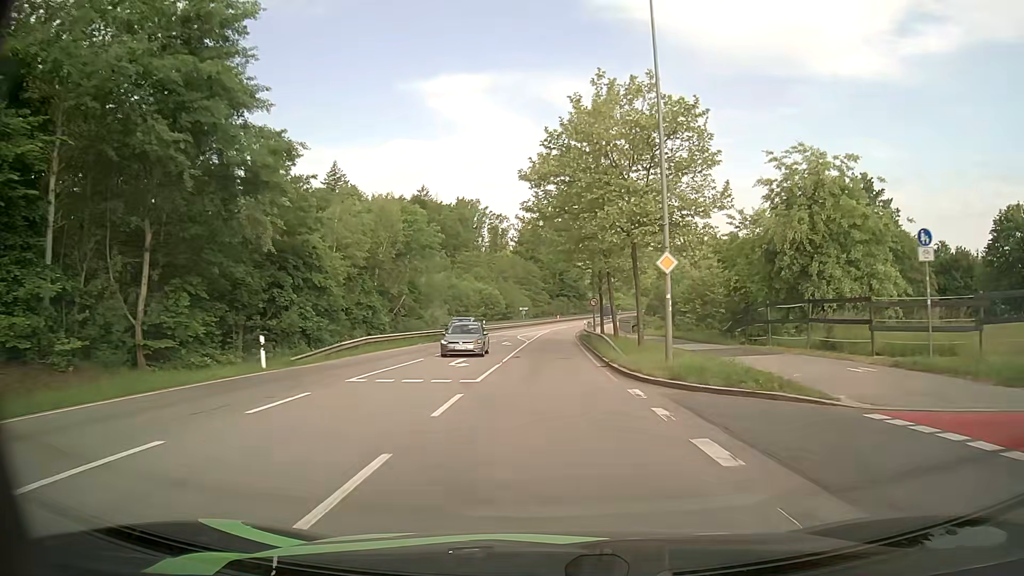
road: secondary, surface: asphalt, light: Day
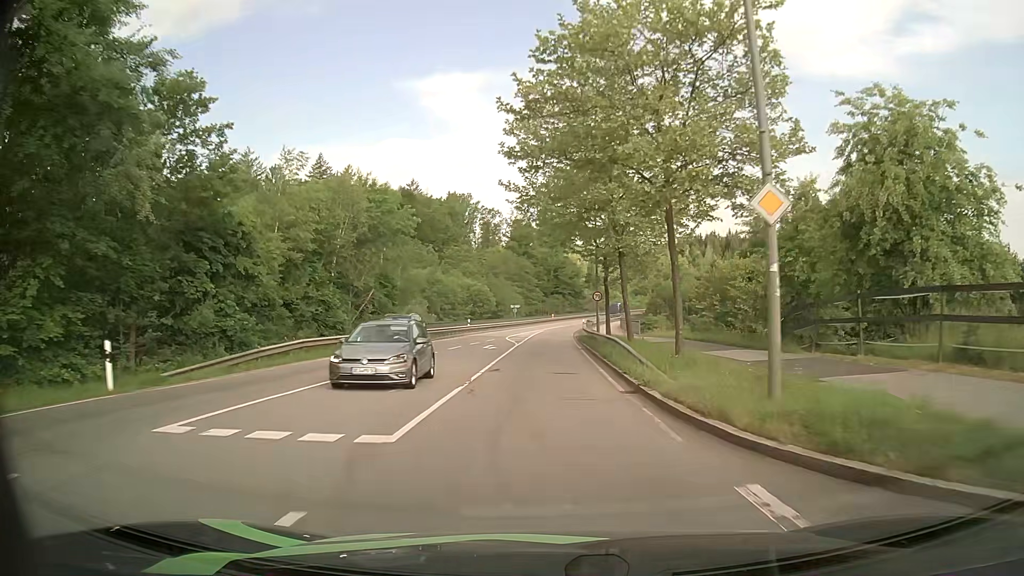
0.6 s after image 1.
(+0.1, +8.4) m; +1°
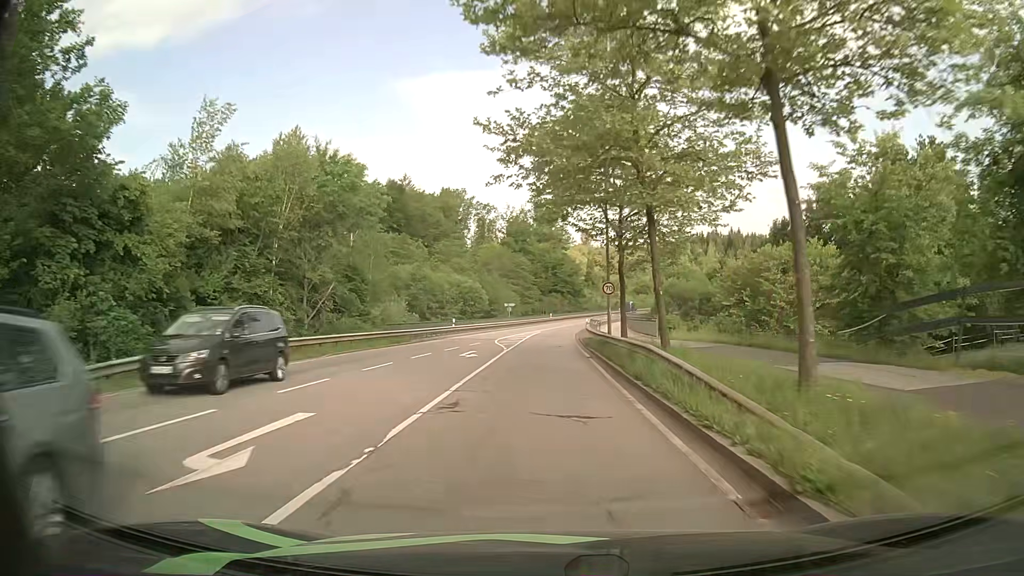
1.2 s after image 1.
(0.0, +8.5) m; 0°
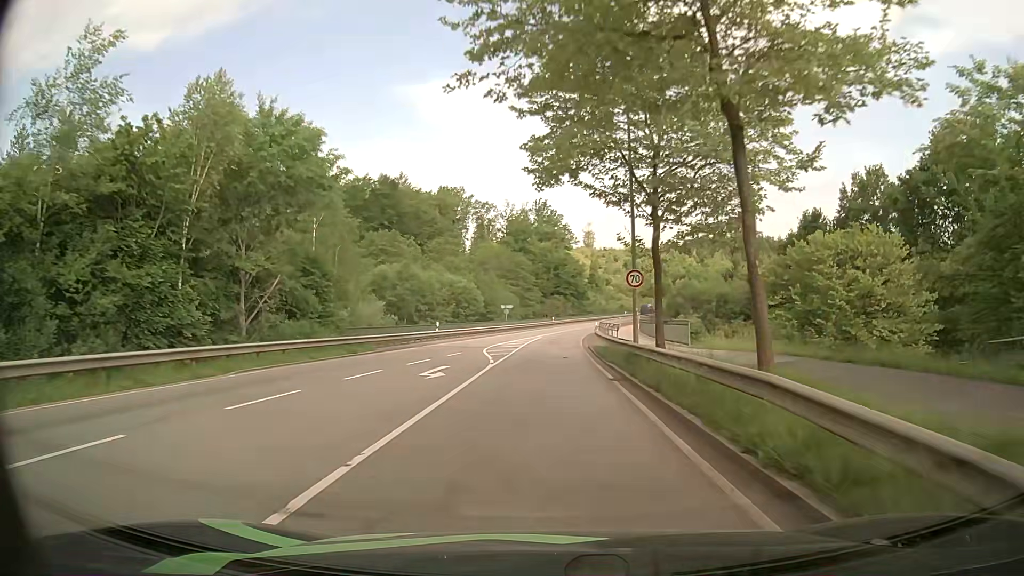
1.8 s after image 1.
(0.0, +8.6) m; -1°
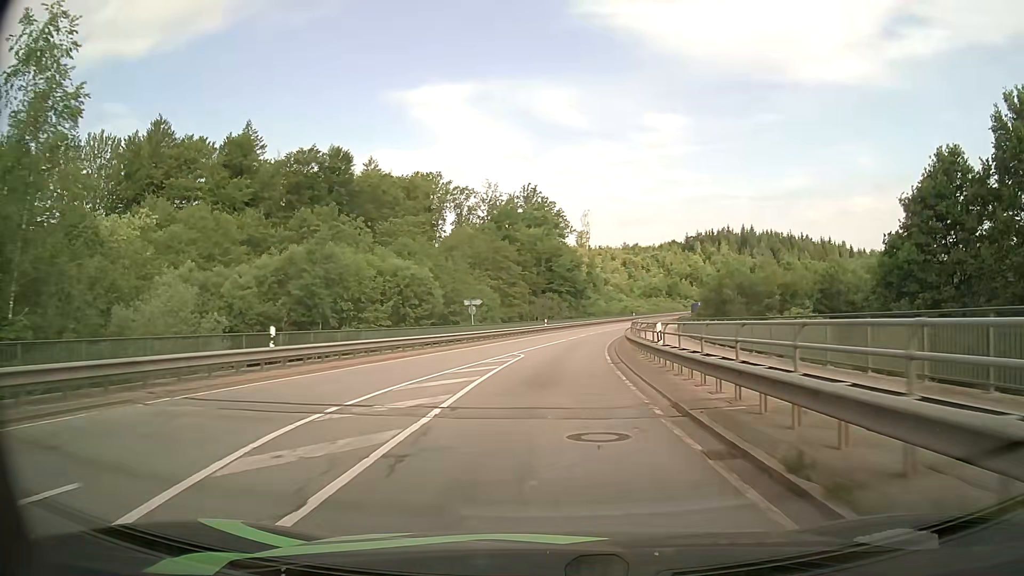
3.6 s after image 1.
(+0.2, +26.4) m; +1°
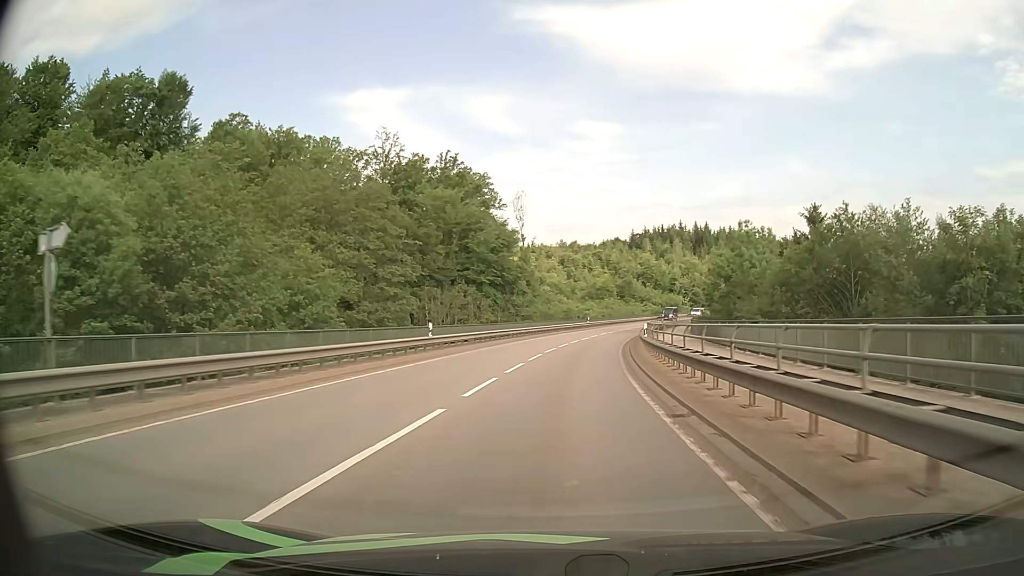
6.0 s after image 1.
(+1.5, +36.7) m; +6°
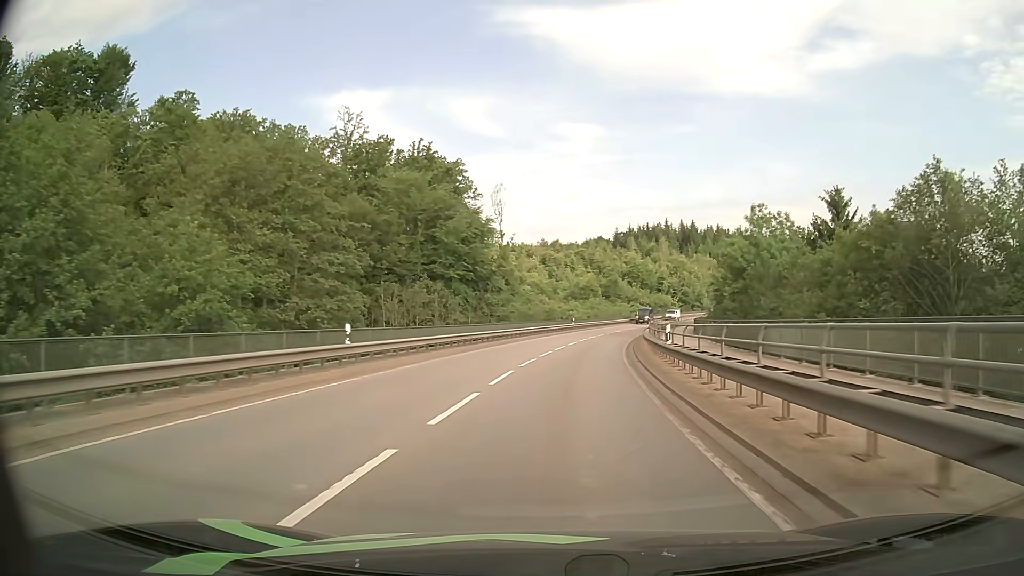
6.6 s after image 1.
(+0.1, +9.5) m; +2°
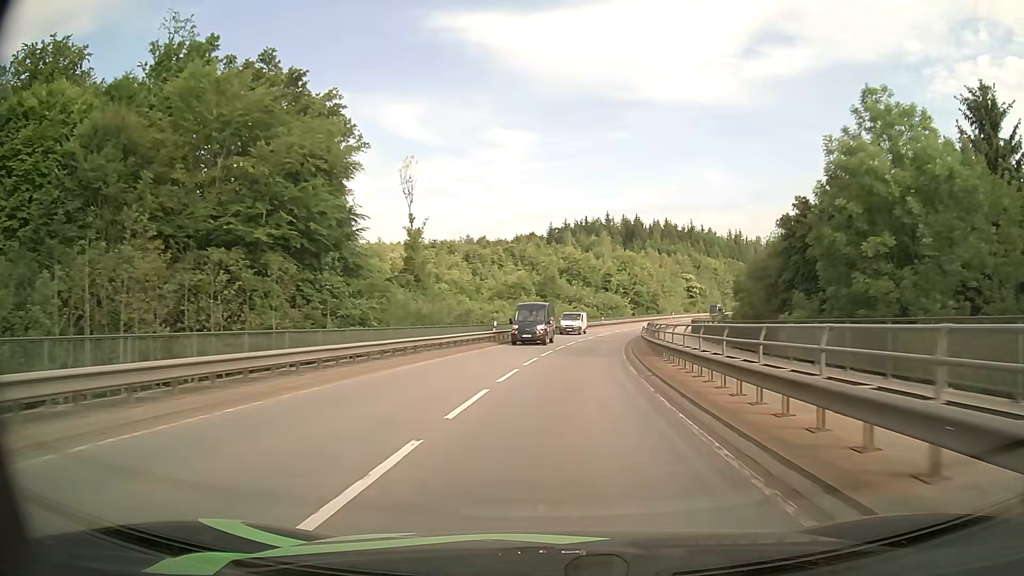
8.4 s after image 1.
(+1.4, +29.4) m; +6°
(0, +10) (+1, +20) (+1, +30) (+3, +40) (+4, +50) (+6, +60) (+8, +69) (+11, +79) (+14, +89) (+17, +98) m
